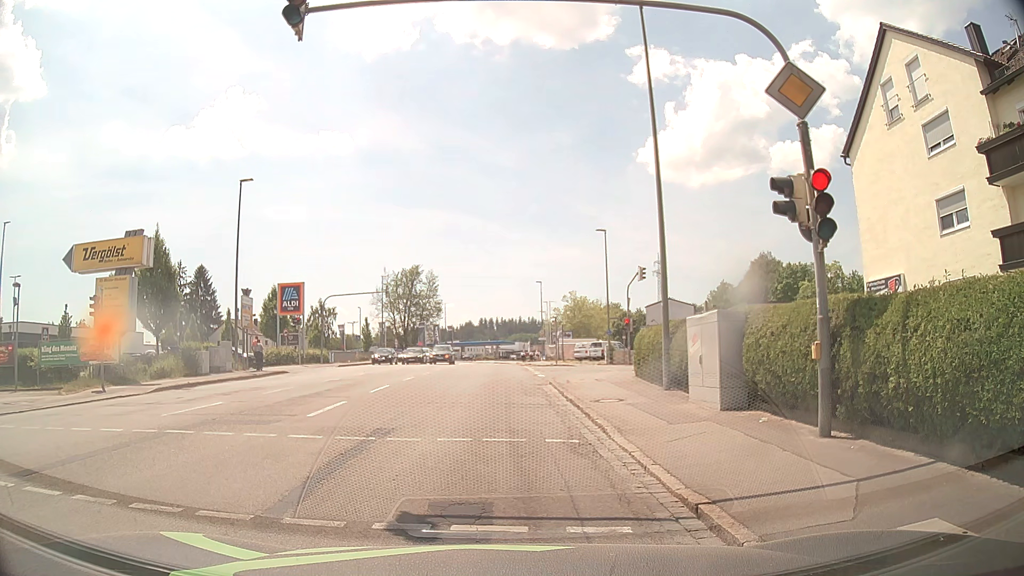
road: tertiary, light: Day
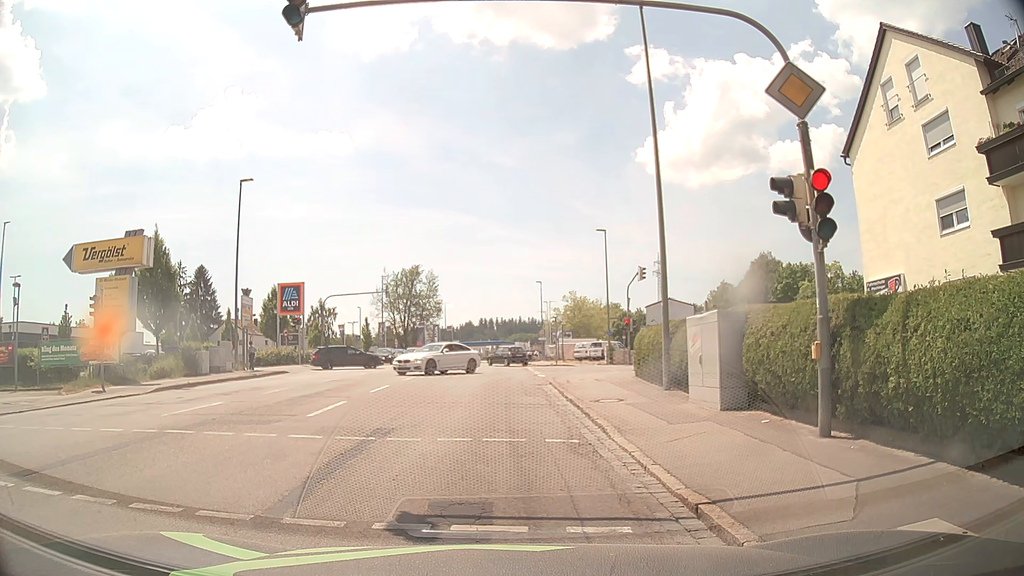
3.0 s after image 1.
(0.0, 0.0) m; 0°
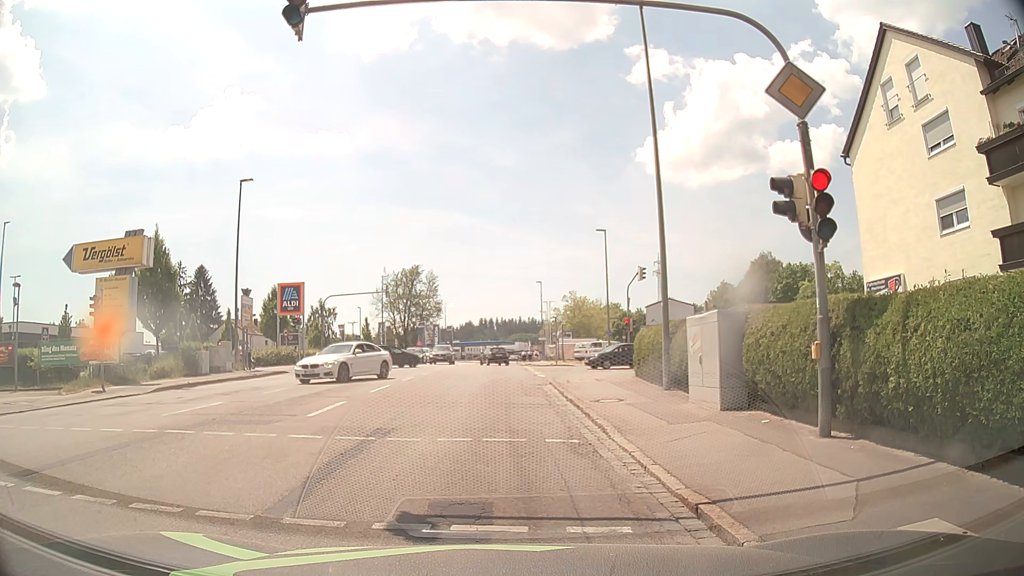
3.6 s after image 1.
(0.0, 0.0) m; 0°
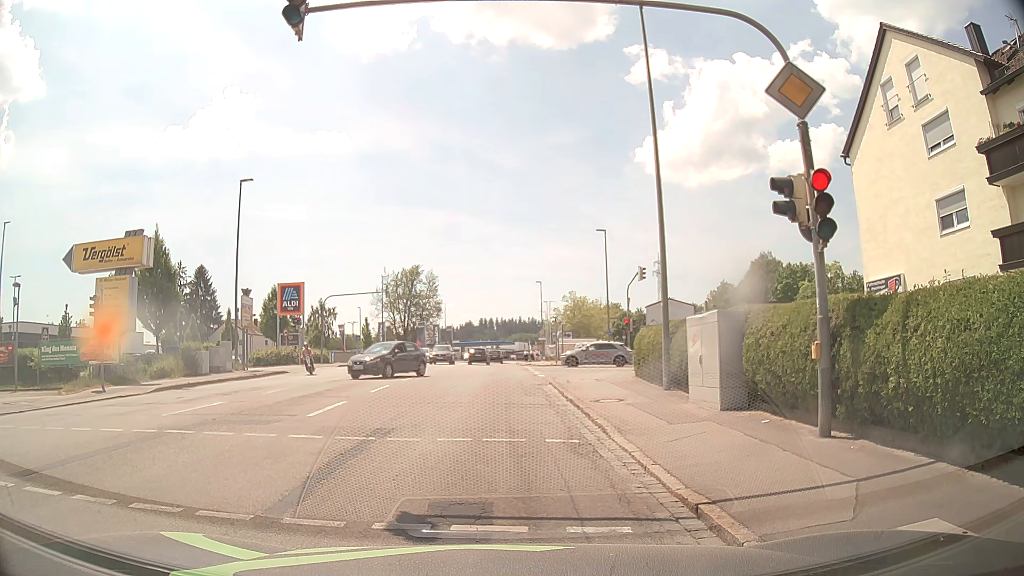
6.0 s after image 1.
(0.0, 0.0) m; 0°
(0, +10) (-1, +20) (-1, +30) (-2, +40) (-2, +50) (-3, +60) (-3, +70) (-3, +80) (-3, +90) (-3, +100) m
